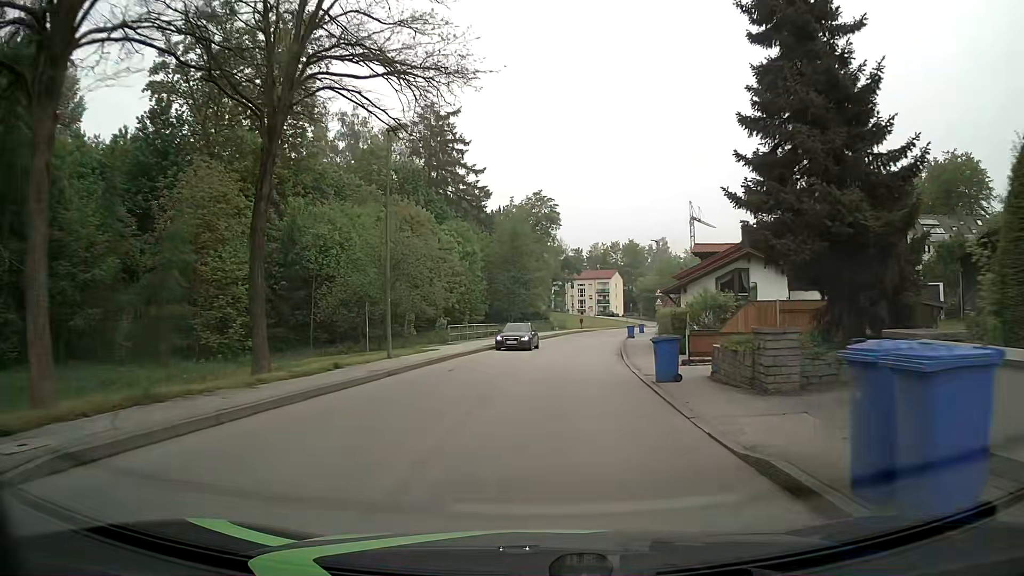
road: unclassified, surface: asphalt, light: Day
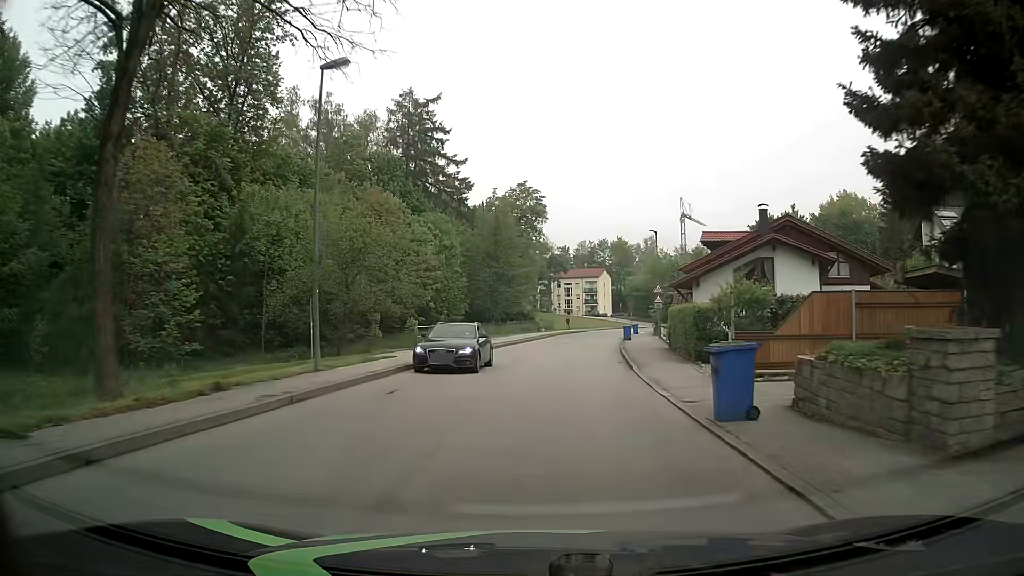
(+0.1, +6.3) m; +2°
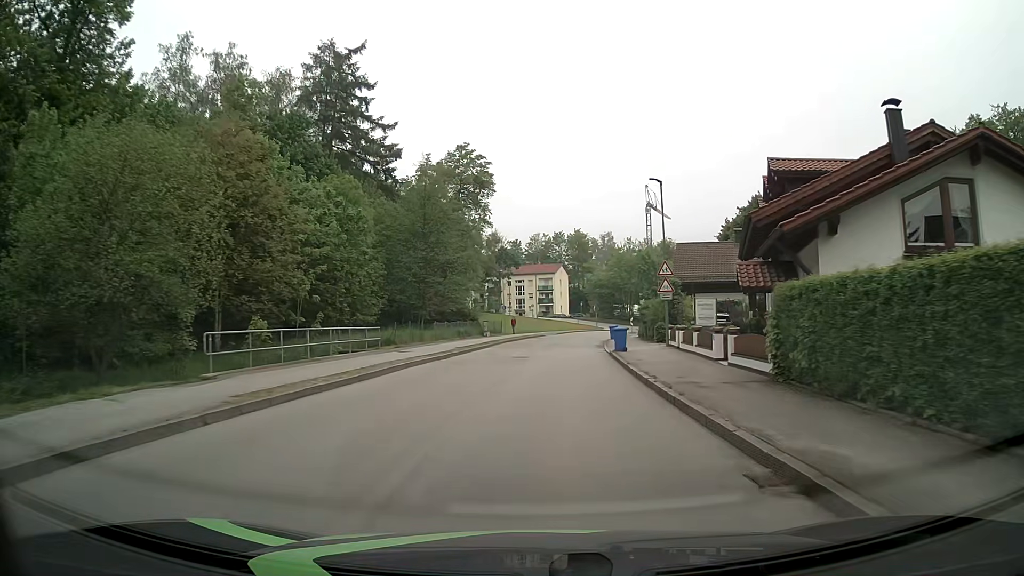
(+0.6, +18.8) m; +4°
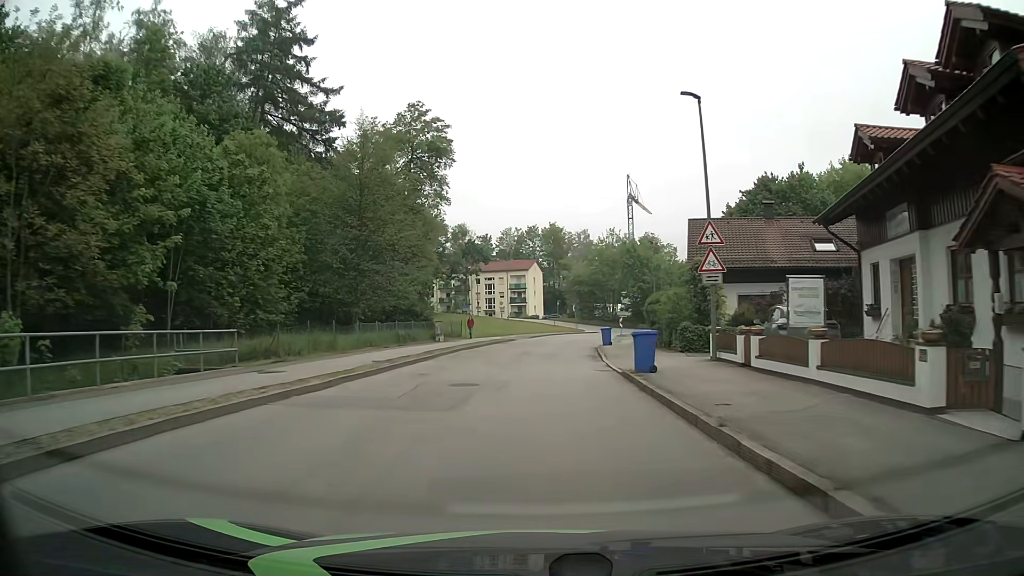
(+0.3, +13.0) m; +2°
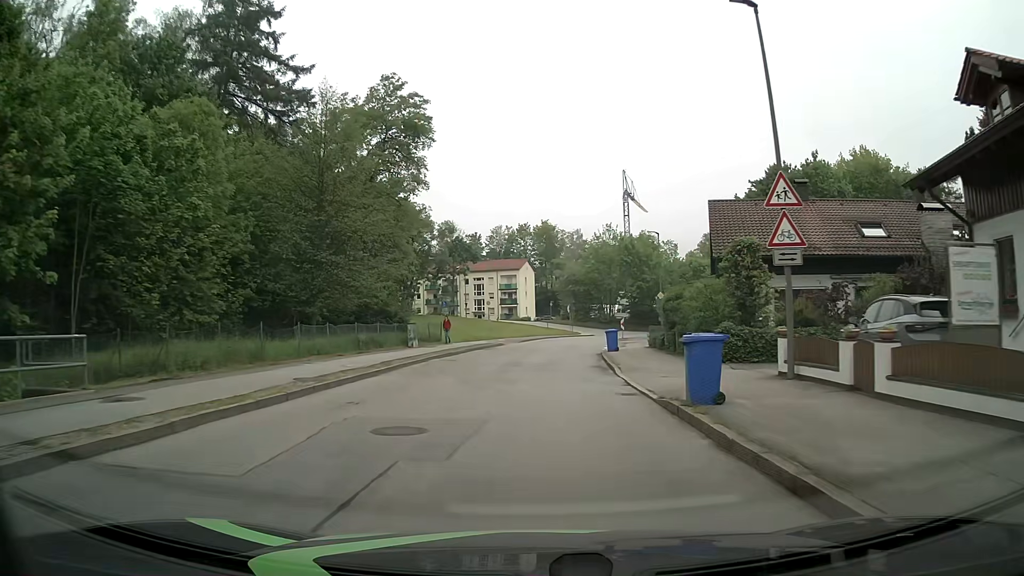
(0.0, +6.8) m; 0°
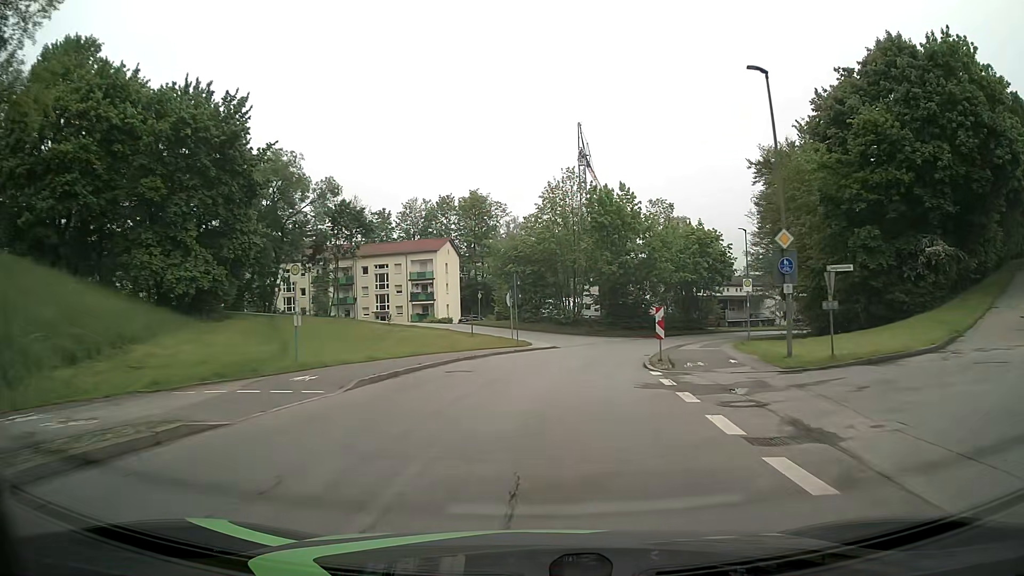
(+1.5, +35.5) m; +6°
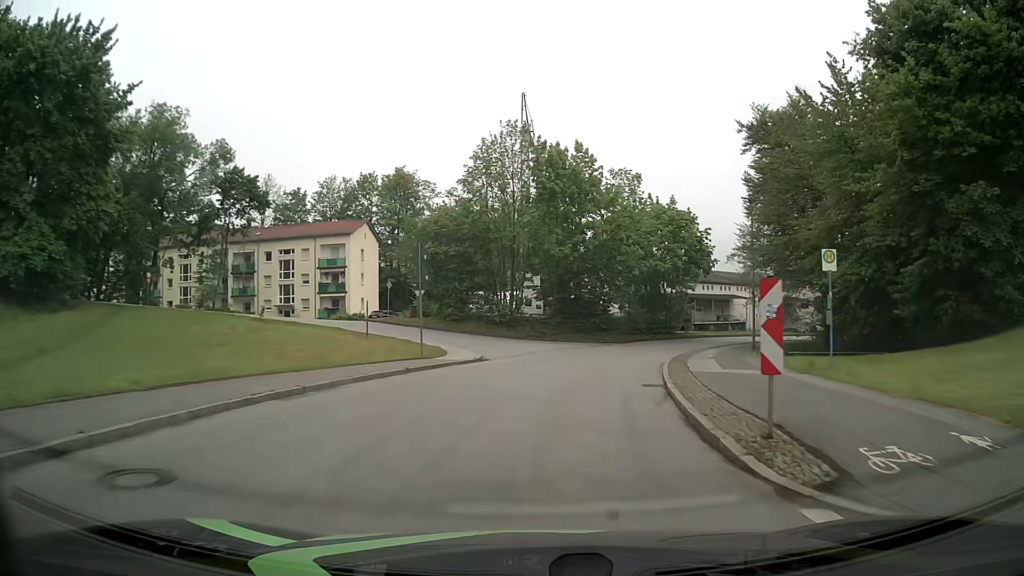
(+0.6, +14.2) m; +5°
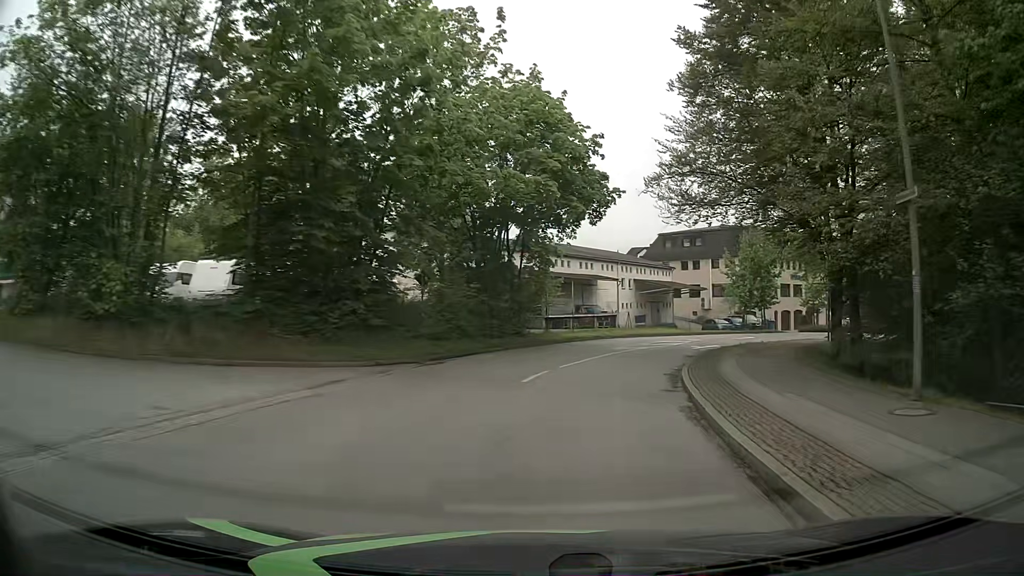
(+3.7, +27.9) m; +16°
(+1, +10) (+3, +20) (+6, +29) (+11, +38) (+17, +46) (+24, +53) (+32, +59) (+41, +64) (+50, +68) (+59, +71) m
